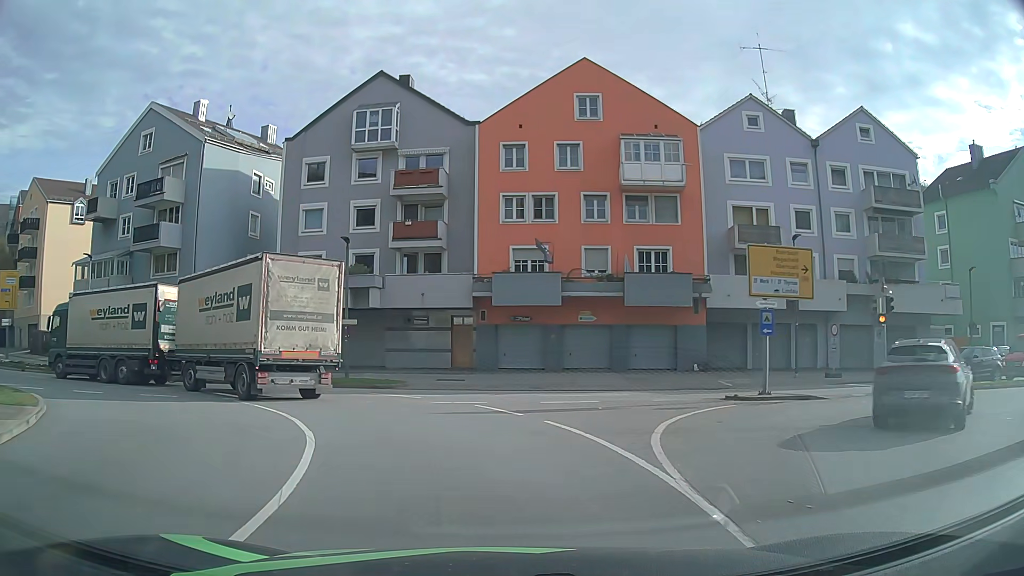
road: primary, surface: asphalt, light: Day
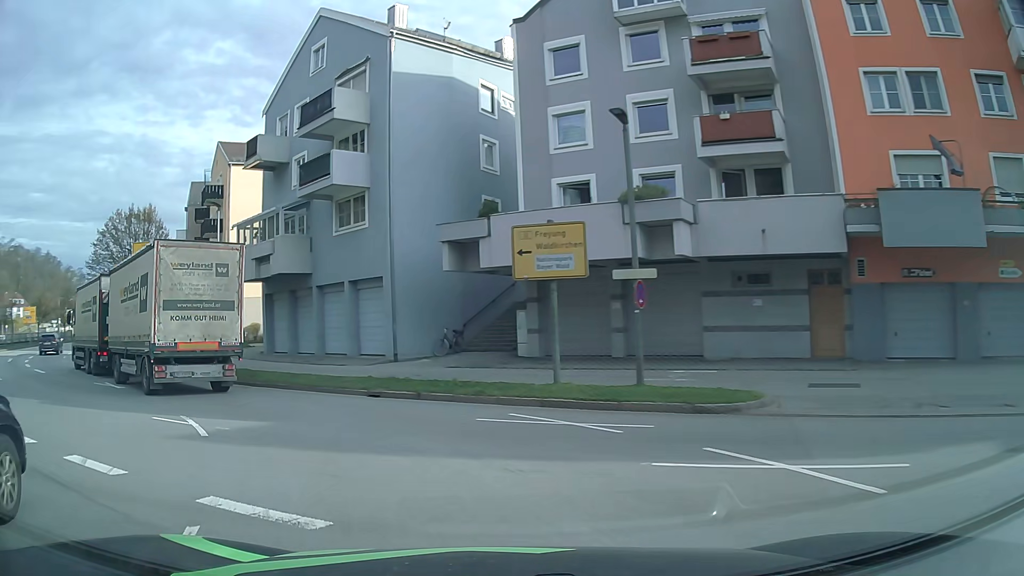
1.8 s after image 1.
(-2.5, +14.2) m; -24°
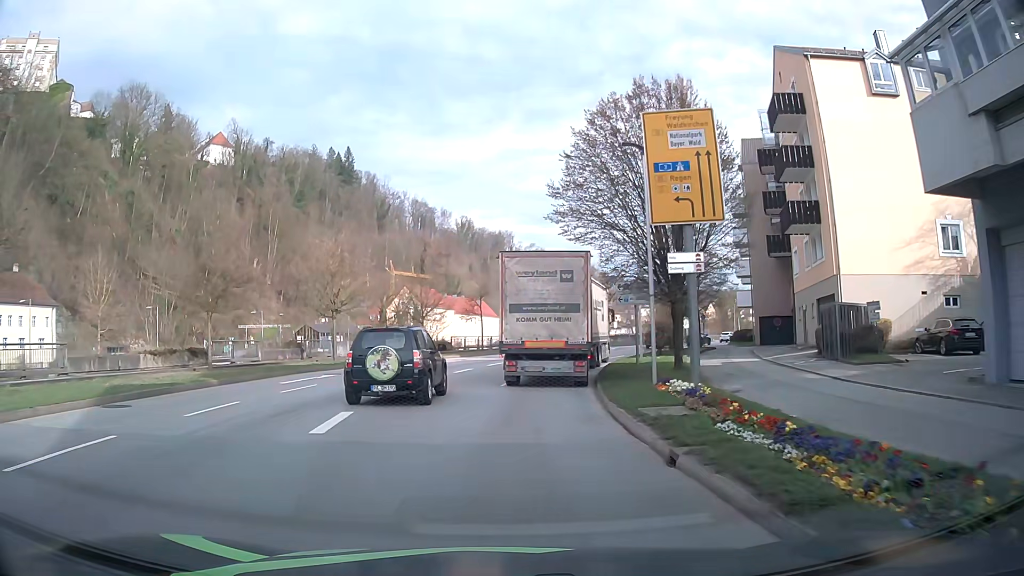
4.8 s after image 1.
(-10.7, +20.2) m; -49°
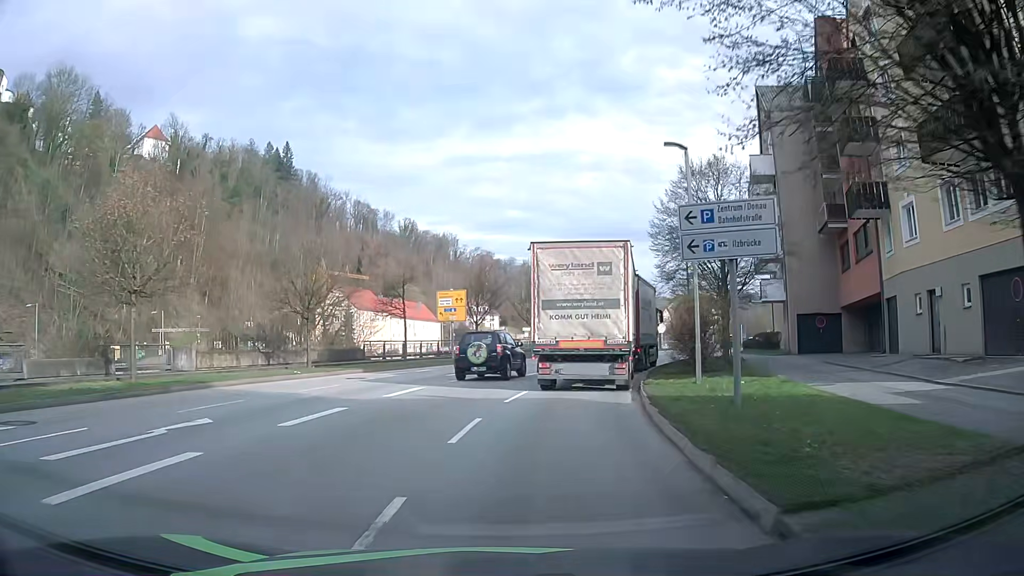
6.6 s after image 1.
(+0.4, +17.3) m; +5°
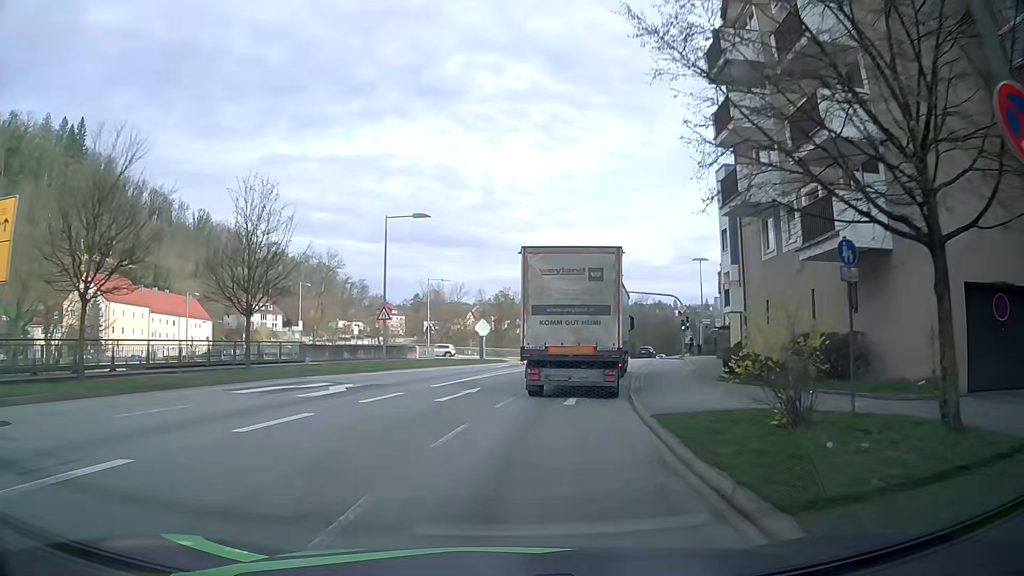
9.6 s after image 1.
(+4.0, +29.4) m; +17°
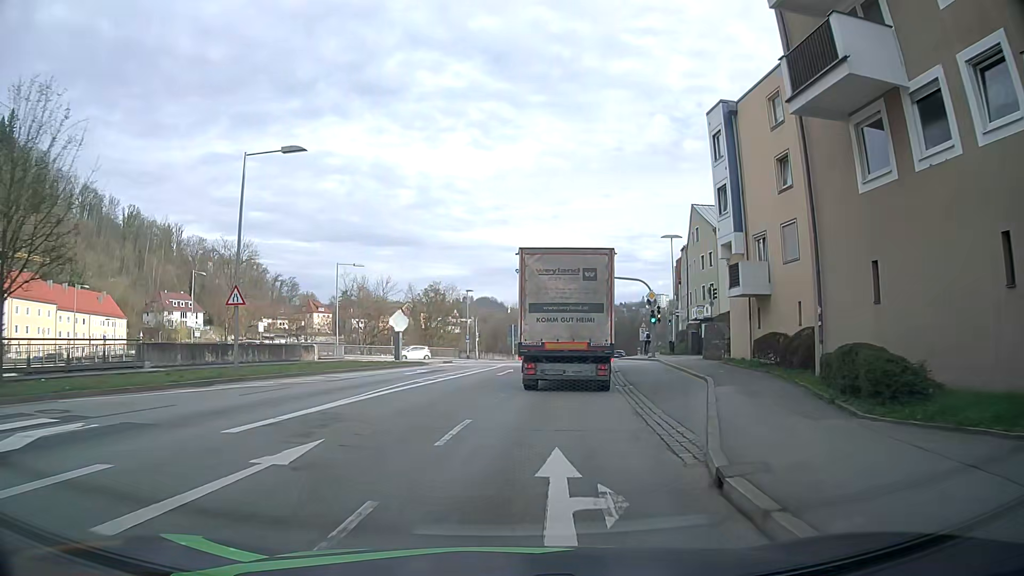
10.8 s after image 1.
(+0.6, +12.2) m; +5°
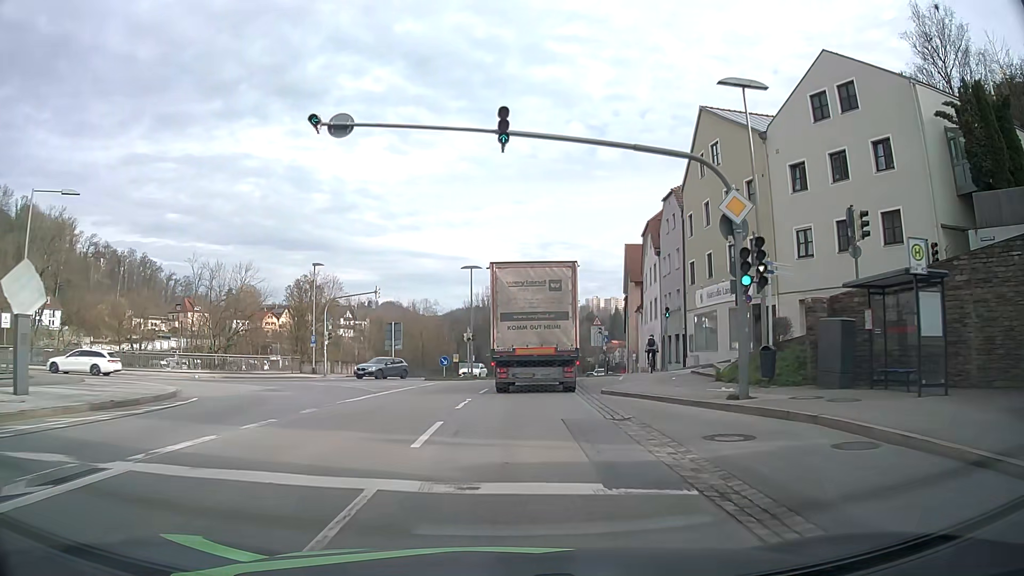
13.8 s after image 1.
(+3.0, +31.4) m; +8°
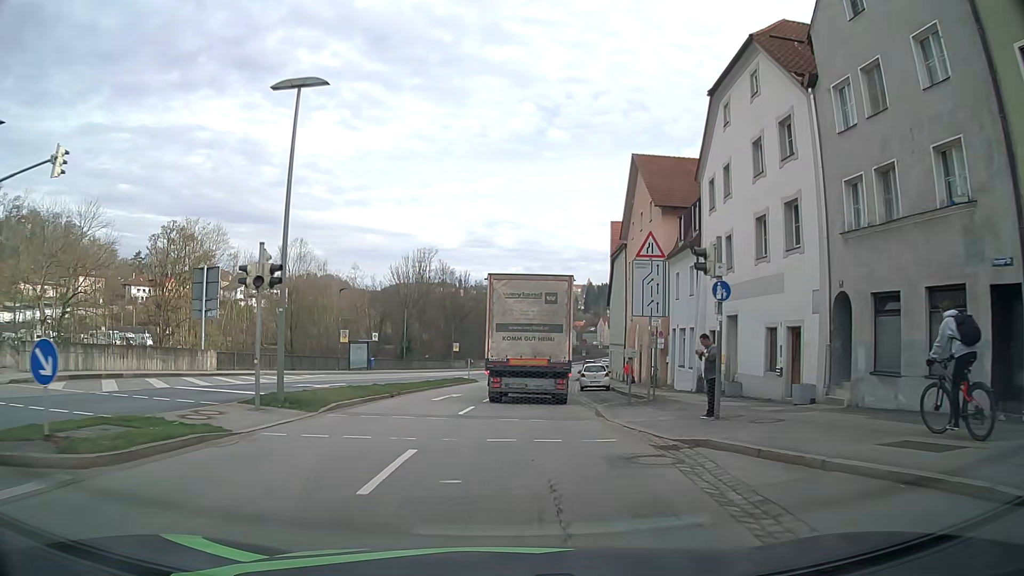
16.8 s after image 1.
(+1.6, +32.7) m; +5°
(0, +10) (0, +20) (+1, +30) (+2, +40) (+3, +50) (+4, +60) (+5, +70) (+7, +80) (+9, +89) (+11, +99) m
